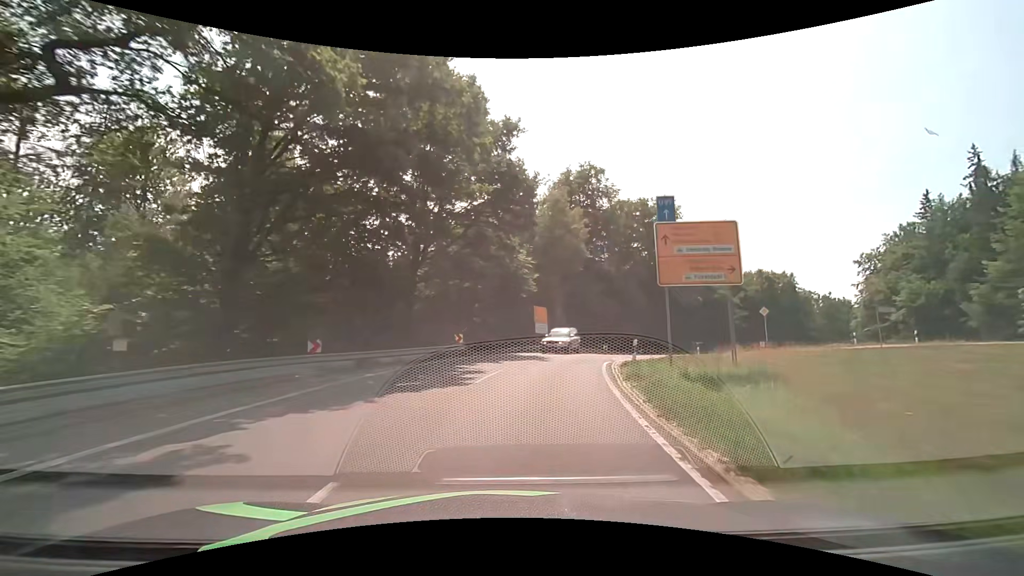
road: secondary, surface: asphalt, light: Day
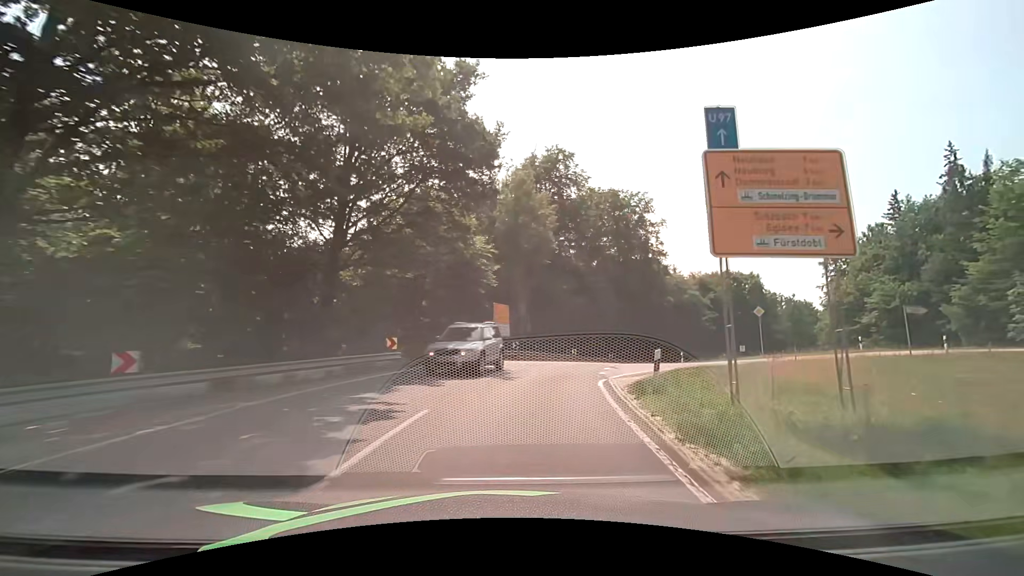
(+0.4, +7.3) m; +5°
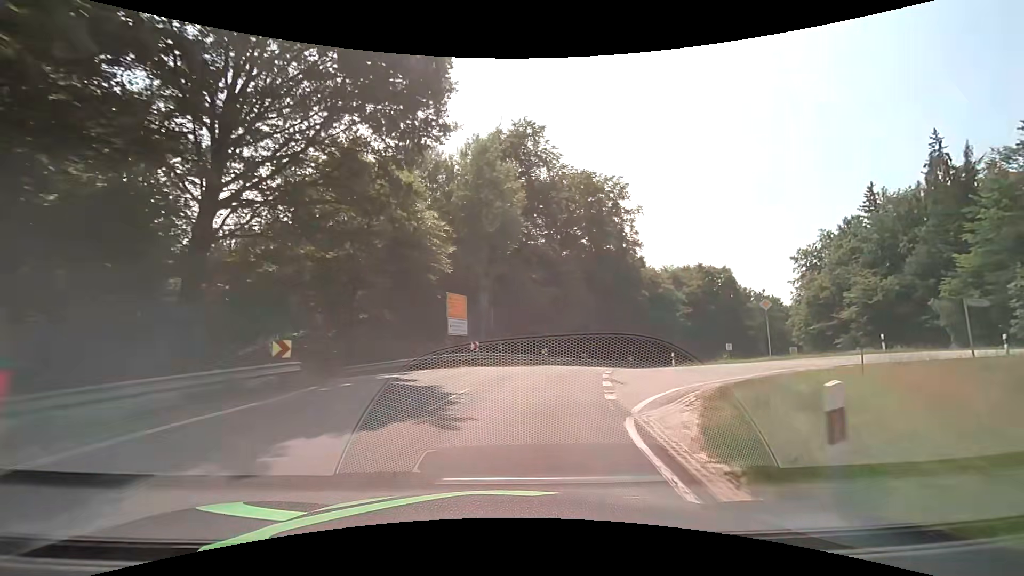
(+0.3, +7.1) m; +5°
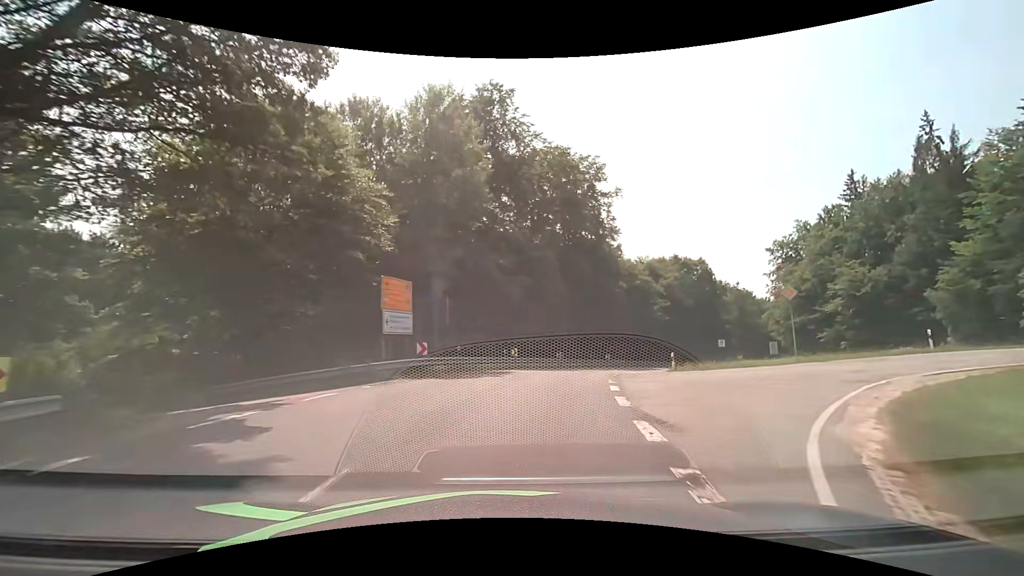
(+0.2, +7.1) m; +3°
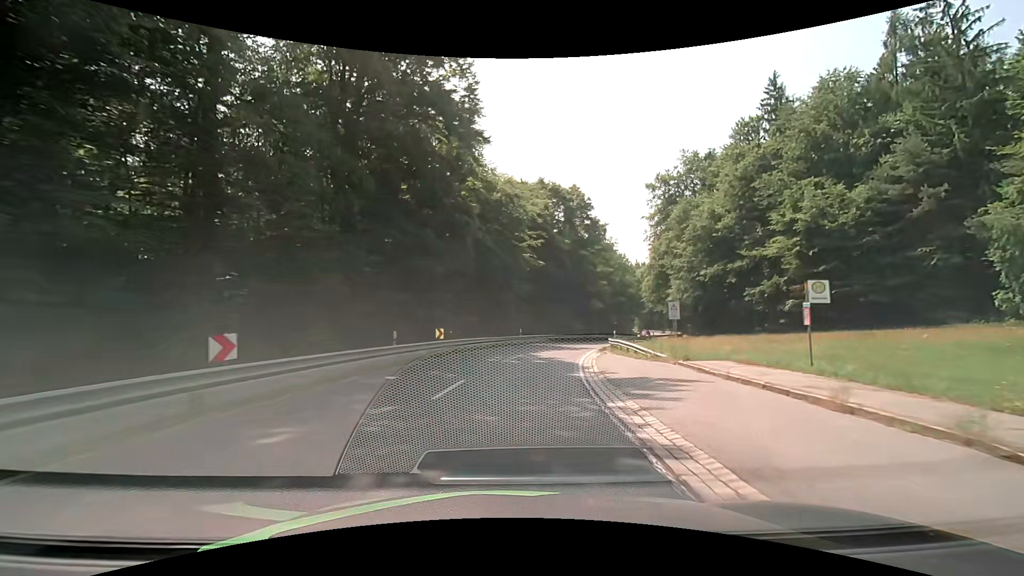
(+6.1, +34.3) m; +19°
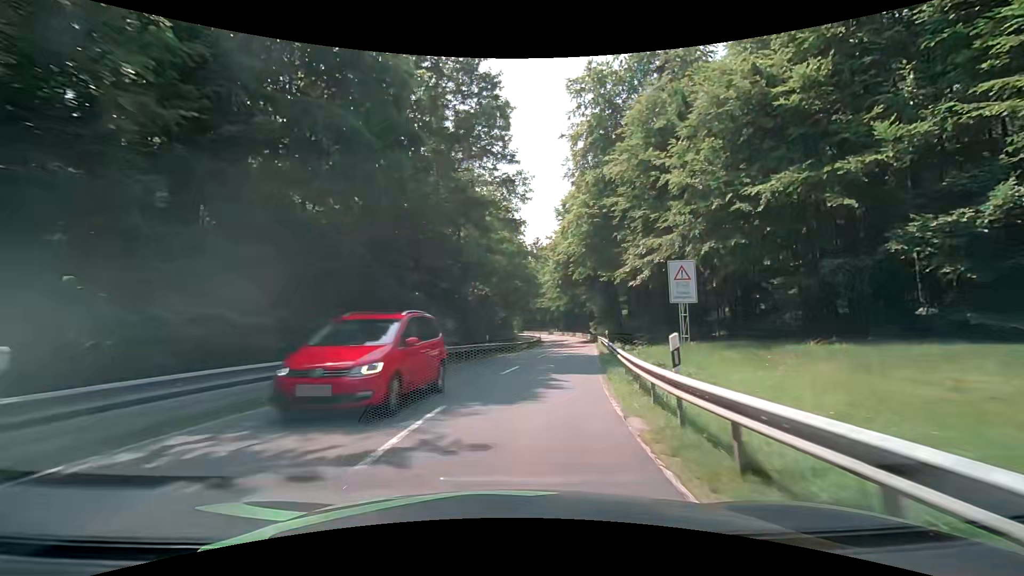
(+4.6, +37.1) m; +15°
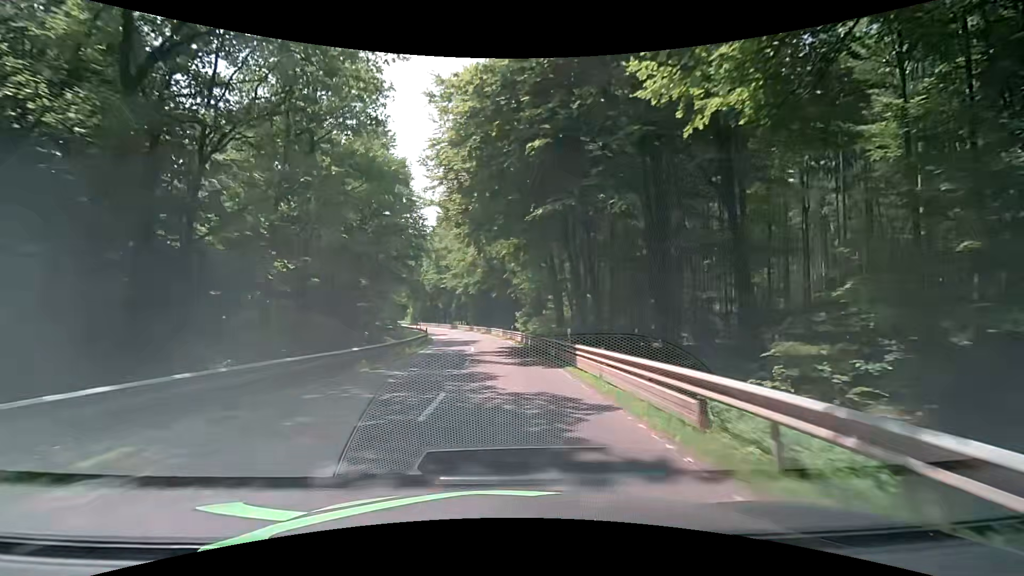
(+4.7, +40.7) m; +10°
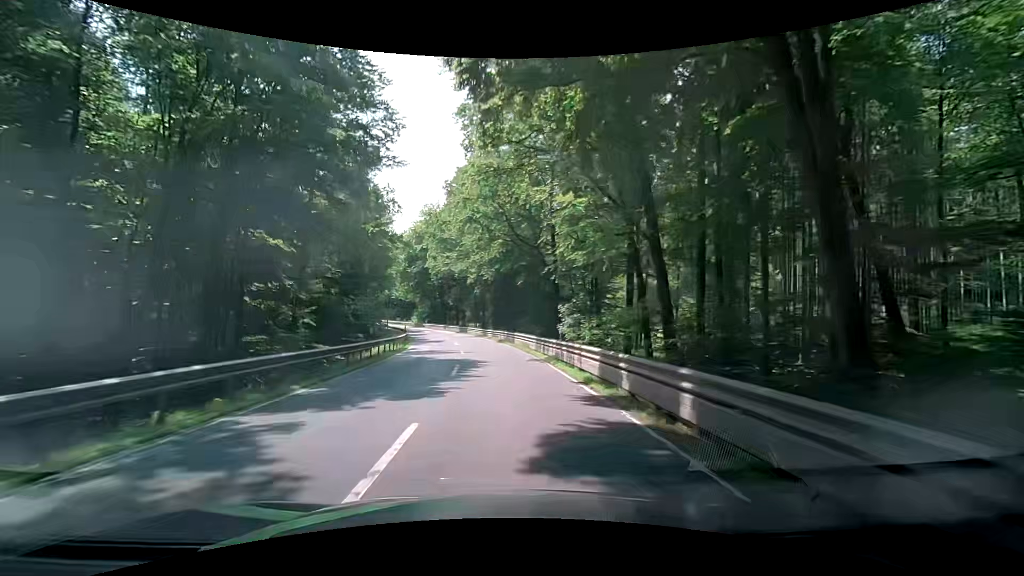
(-0.6, +26.4) m; -3°
(0, +10) (0, +20) (-1, +30) (-2, +40) (-4, +50) (-6, +60) (-8, +69) (-11, +79) (-15, +88) (-18, +97) m
